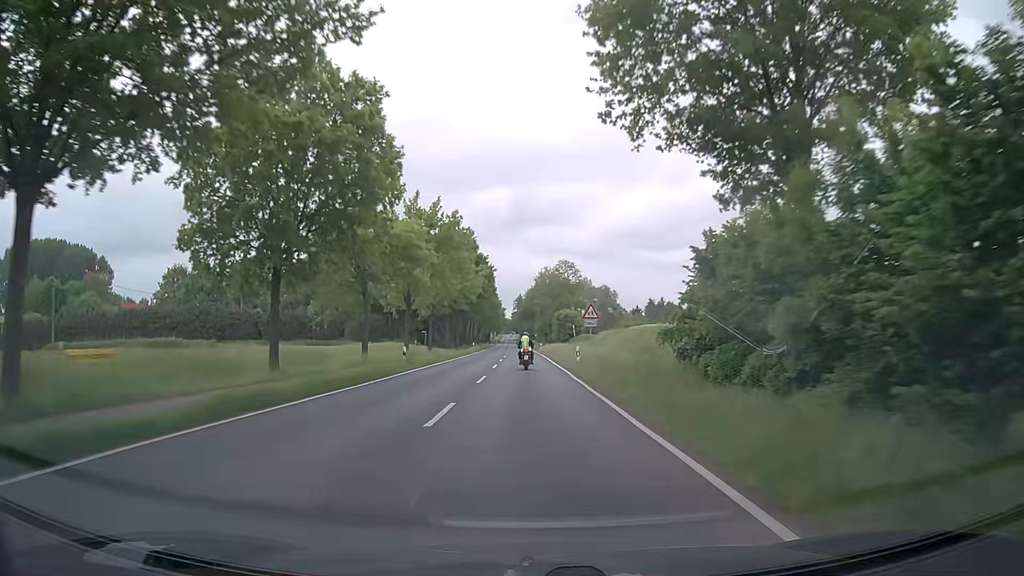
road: secondary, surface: asphalt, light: Day
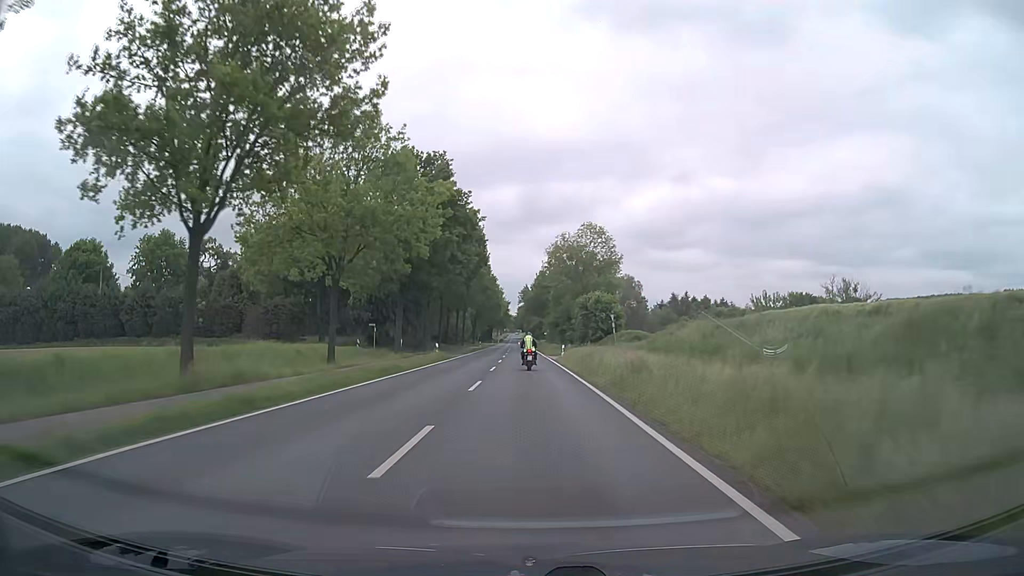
(-0.4, +37.5) m; -1°
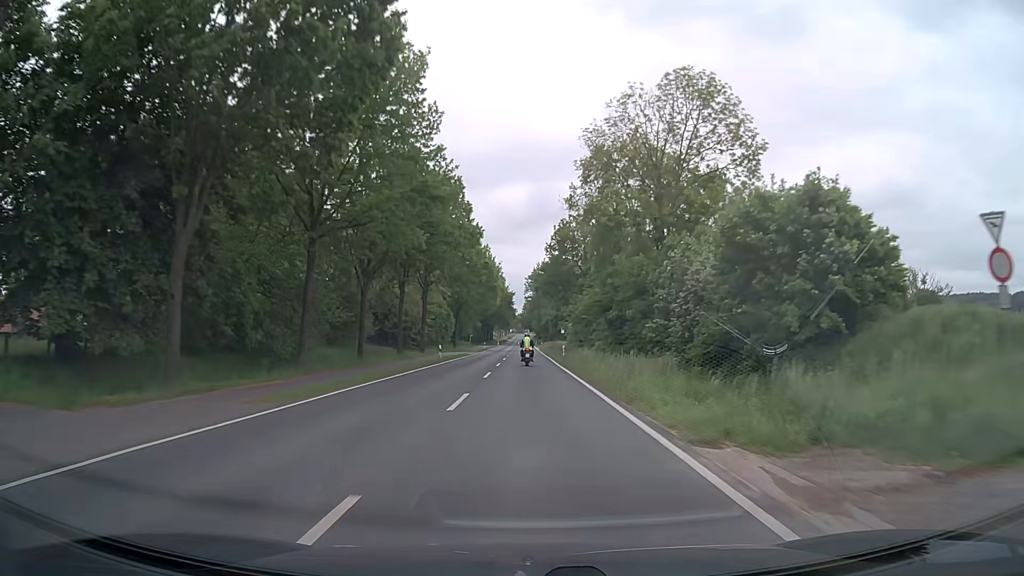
(-0.4, +49.6) m; -1°
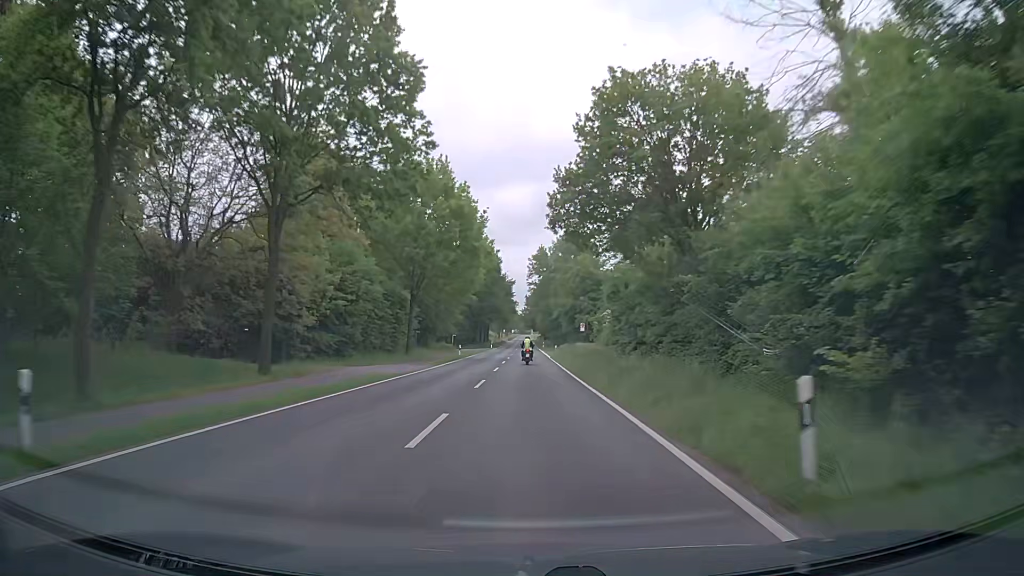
(-0.2, +38.2) m; 0°
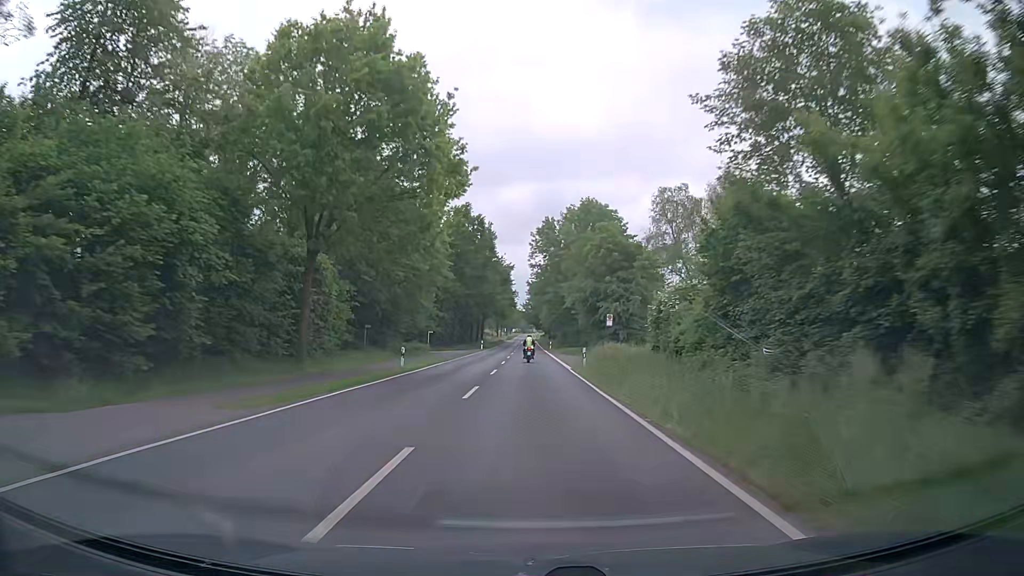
(-0.1, +26.6) m; 0°
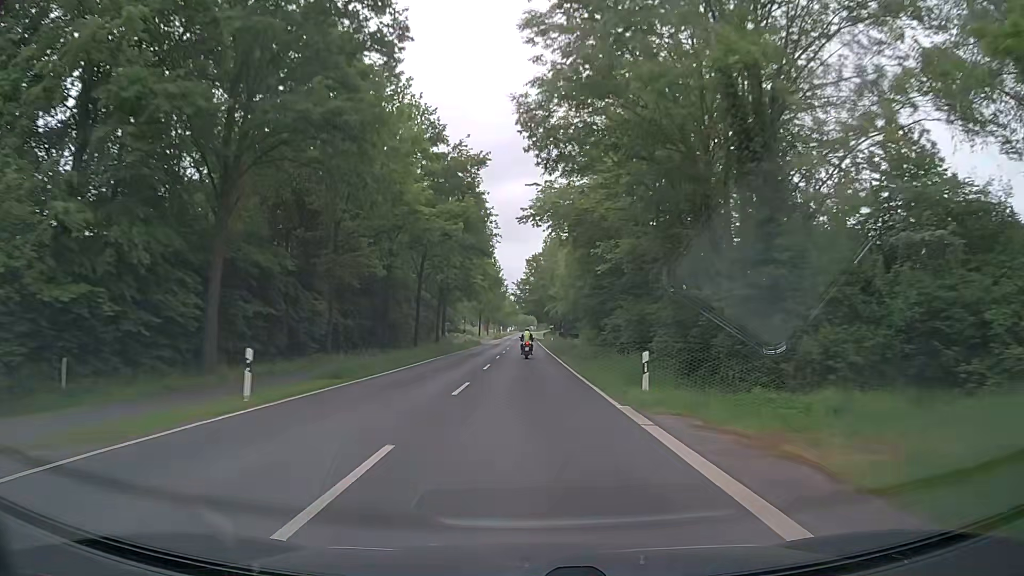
(+0.2, +67.5) m; 0°
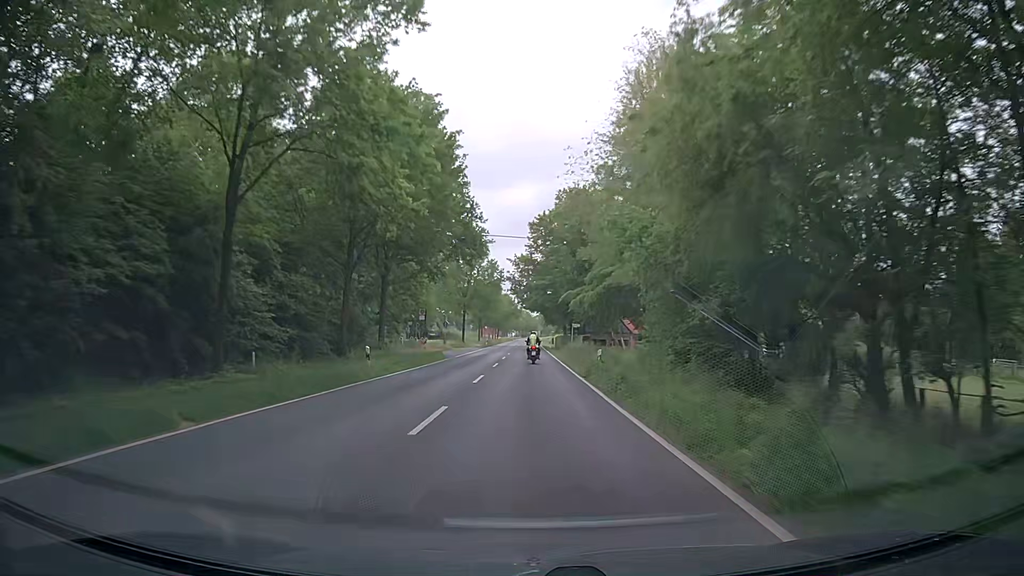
(-0.1, +39.3) m; -1°
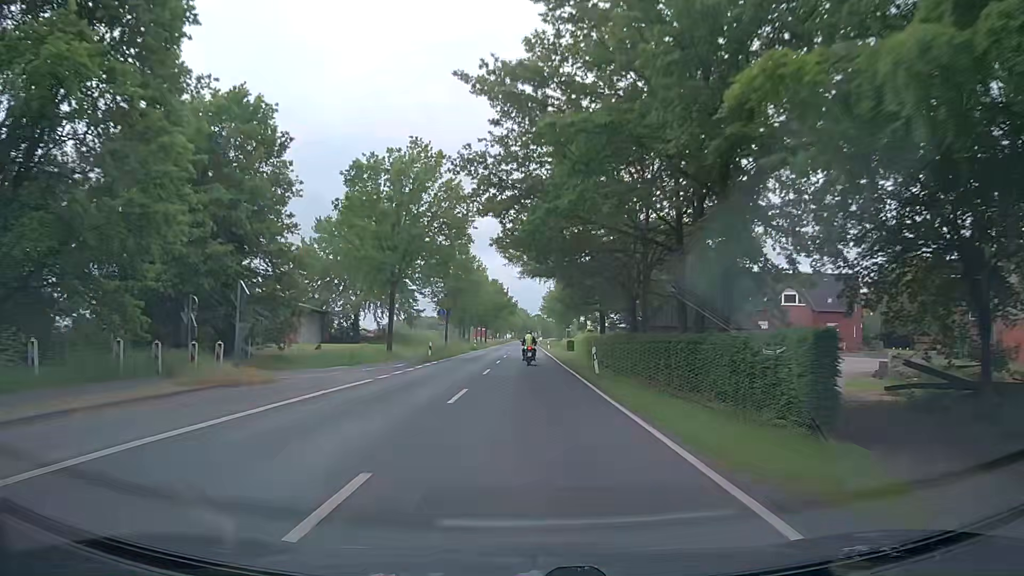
(+0.3, +50.4) m; +1°
(0, +10) (0, +20) (0, +30) (0, +40) (0, +50) (0, +60) (0, +70) (0, +80) (0, +90) (0, +100) m
